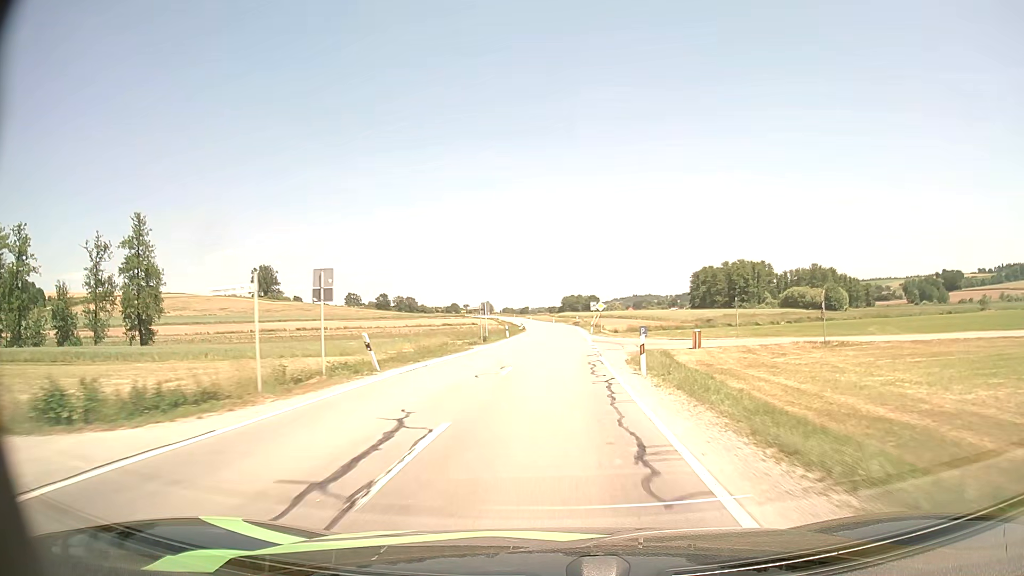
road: secondary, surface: asphalt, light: Day
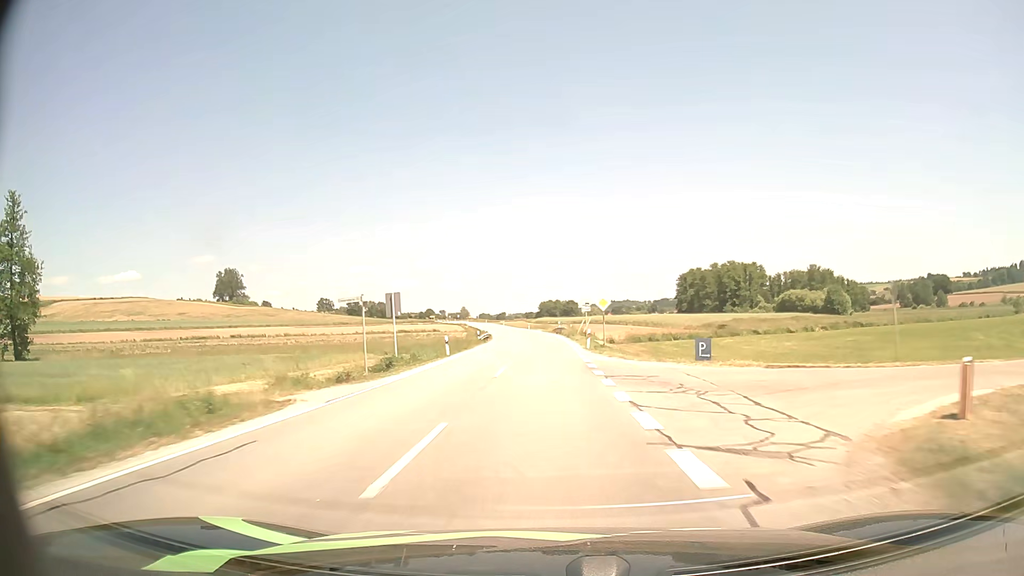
(+0.5, +23.0) m; +2°
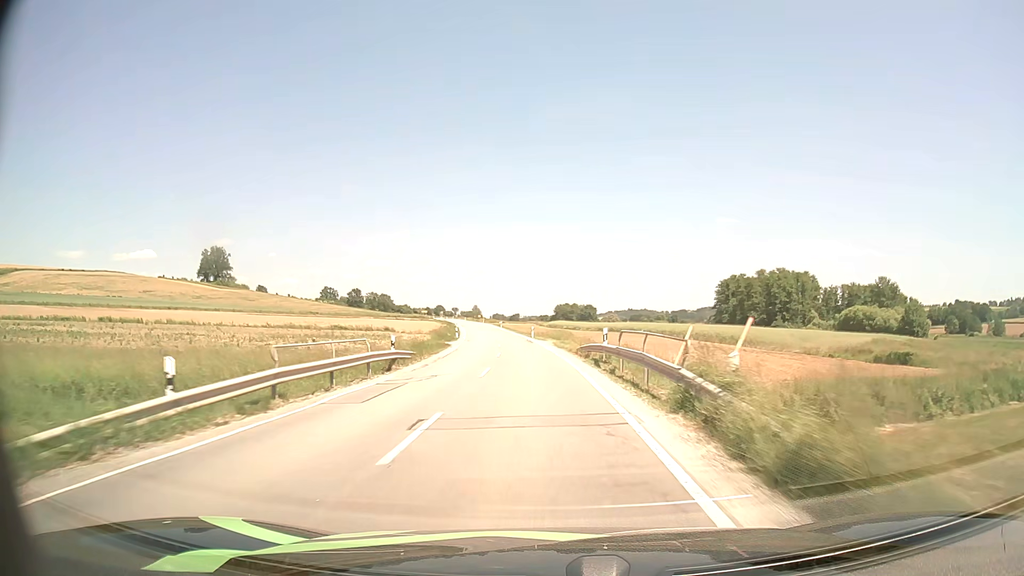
(-0.3, +47.2) m; -1°
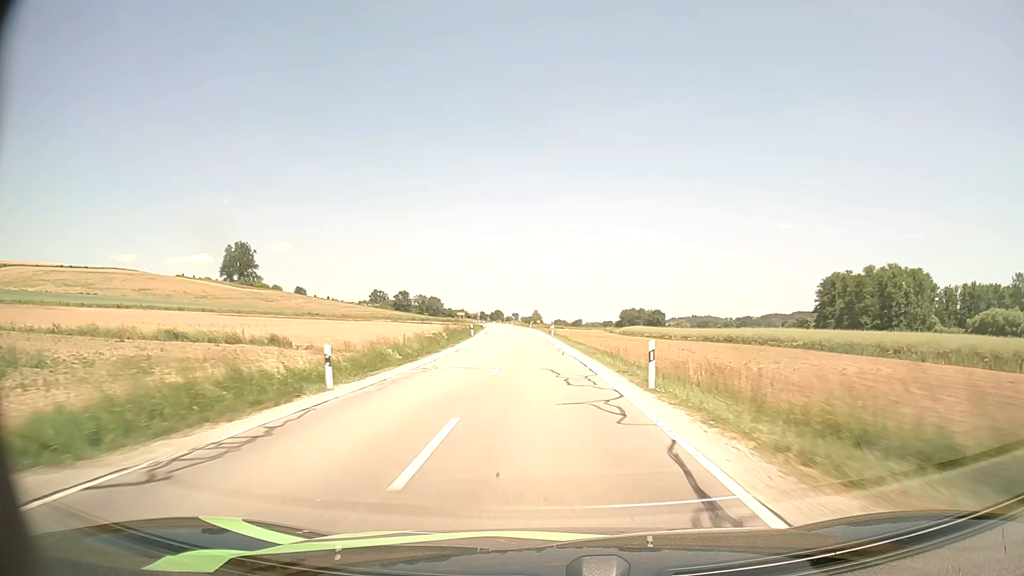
(-2.3, +48.5) m; -5°
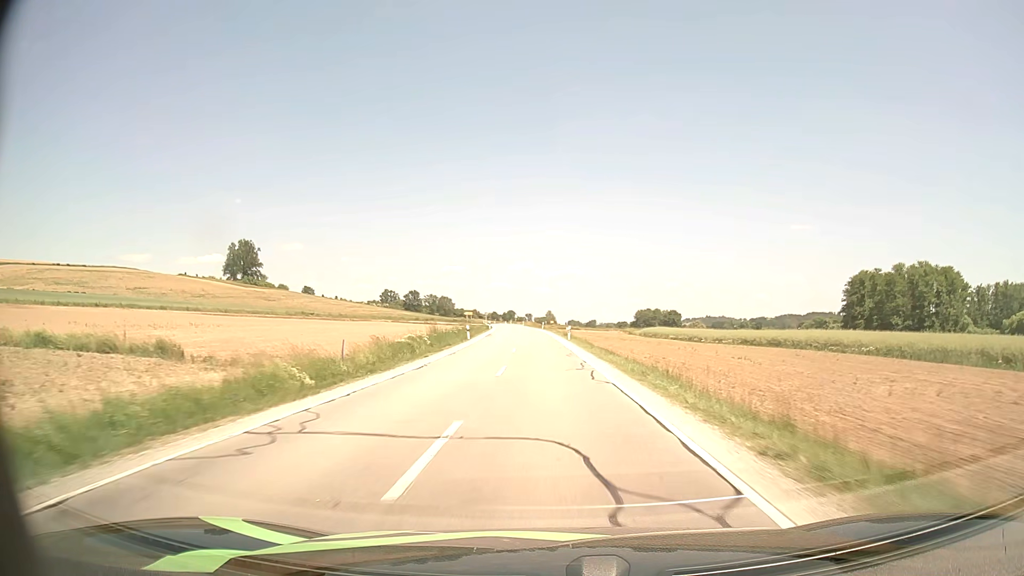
(-0.1, +12.3) m; -1°
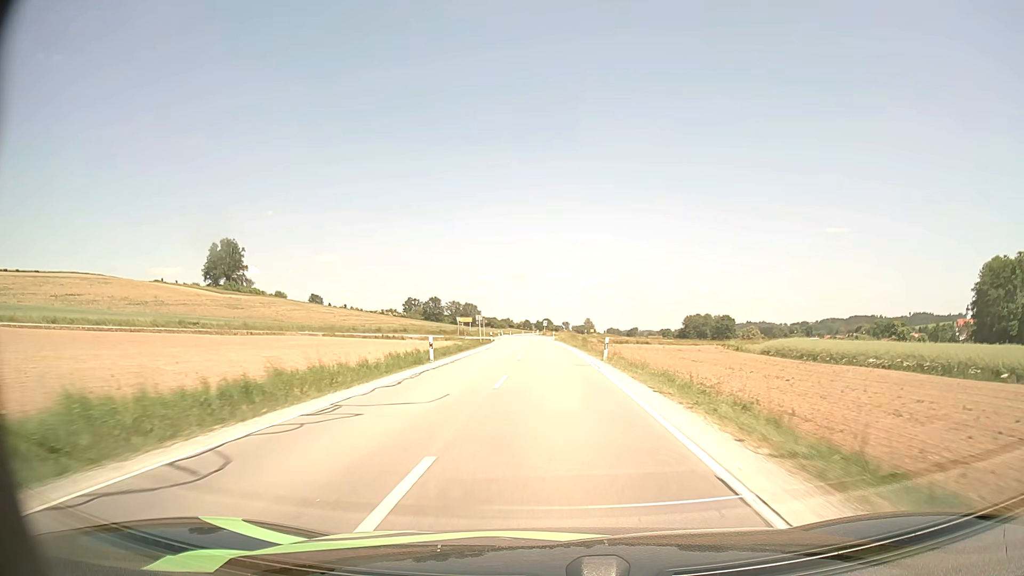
(-1.5, +62.4) m; -3°
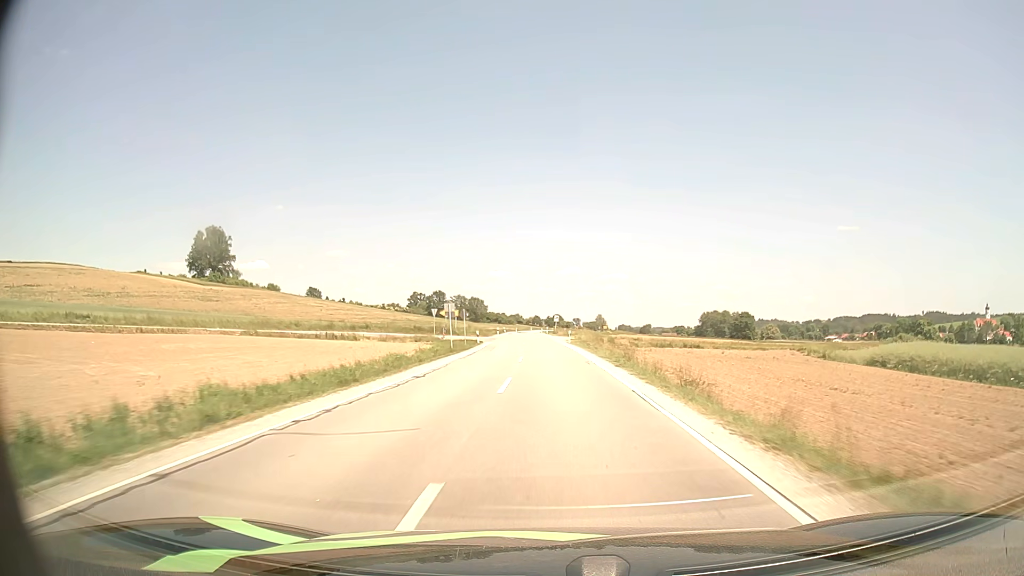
(-0.2, +25.4) m; -1°
(0, +10) (0, +20) (0, +30) (-1, +40) (-1, +50) (-1, +60) (-1, +70) (-2, +80) (-2, +90) (-3, +100) m
